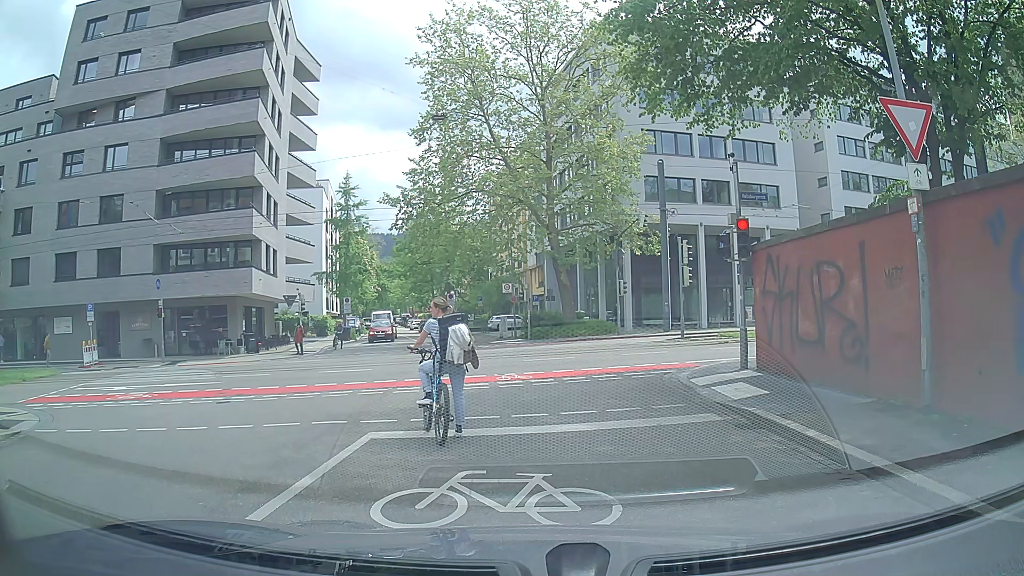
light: Day
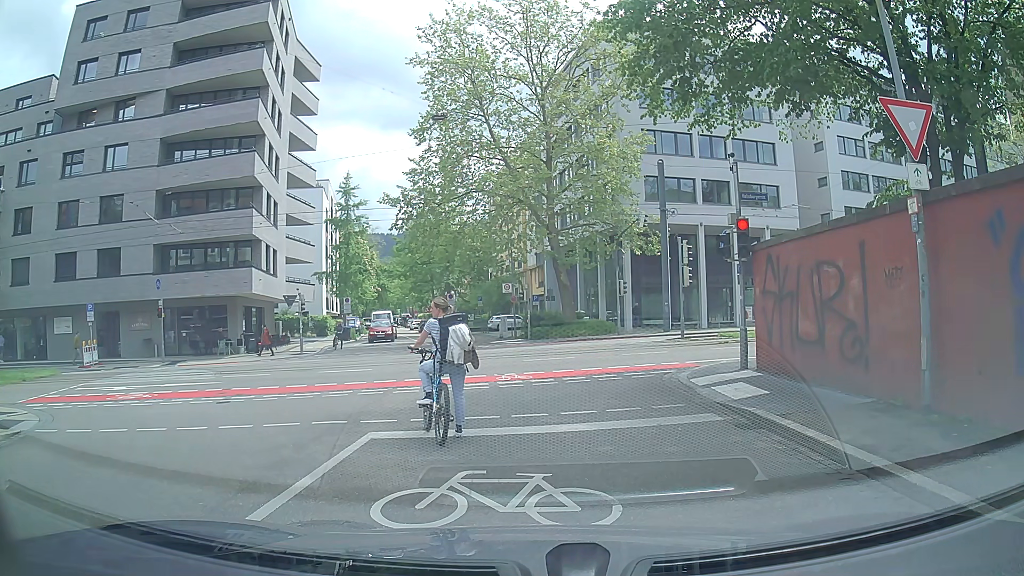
(0.0, 0.0) m; 0°
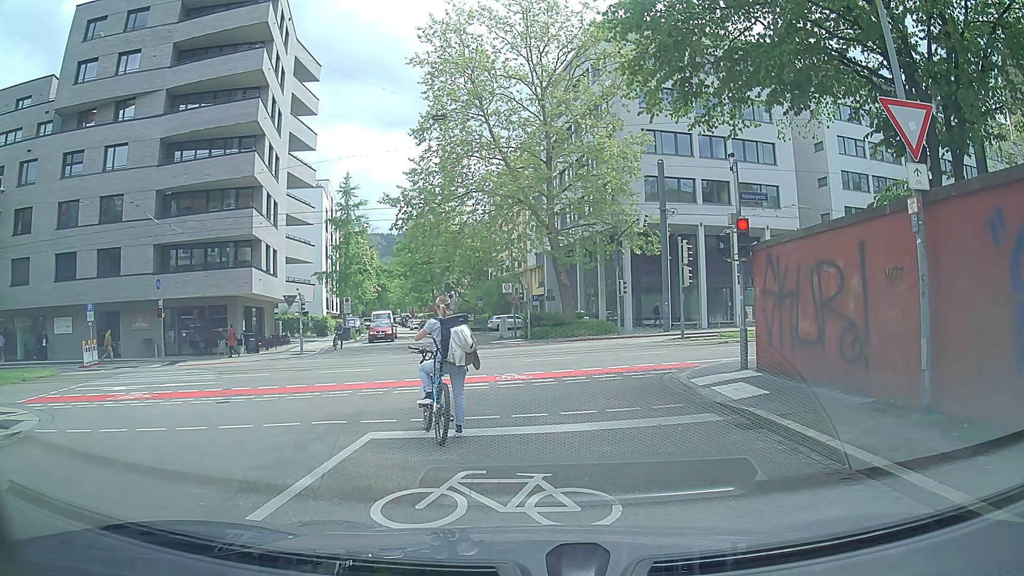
(0.0, 0.0) m; 0°
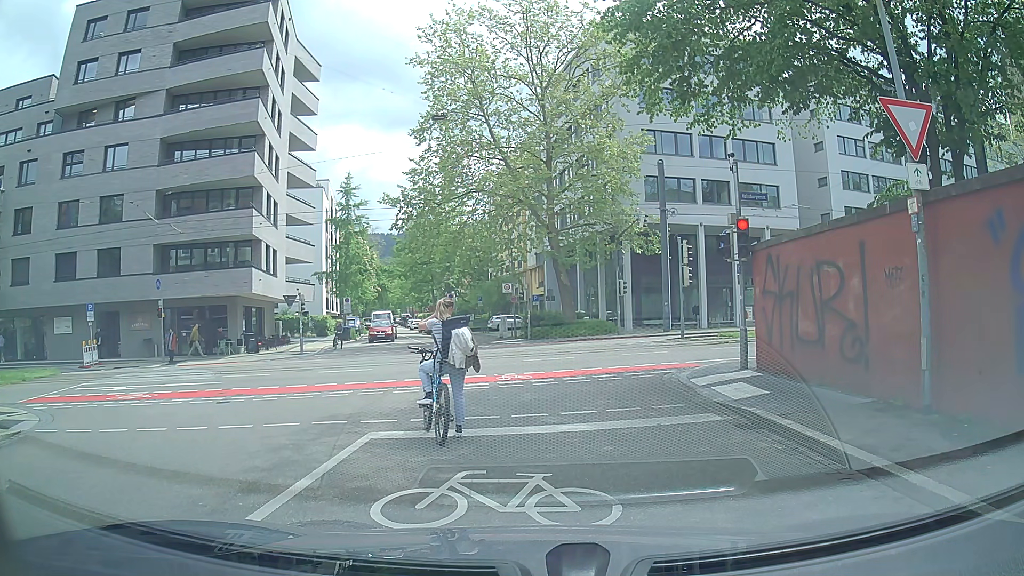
(0.0, 0.0) m; 0°
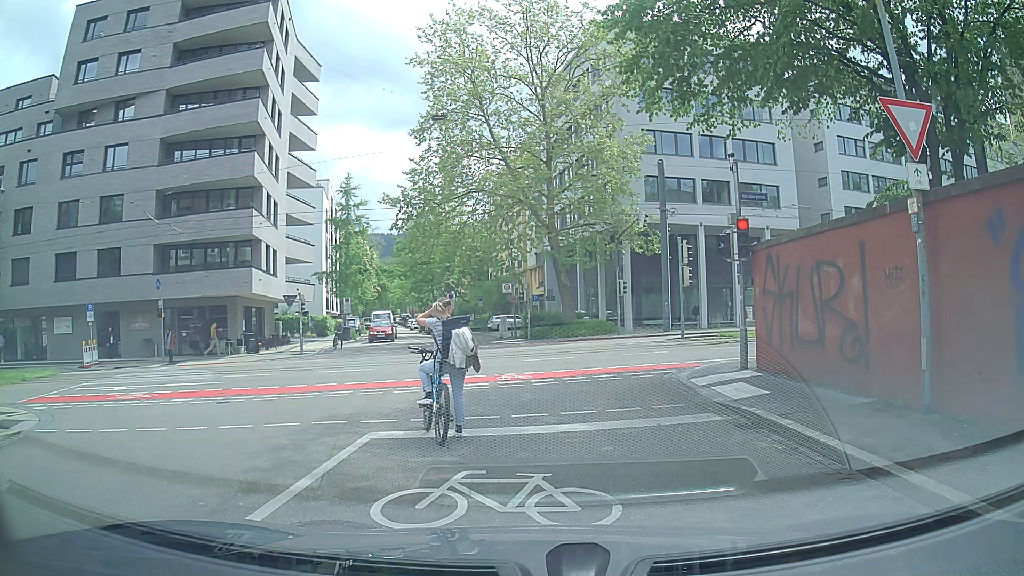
(0.0, 0.0) m; 0°
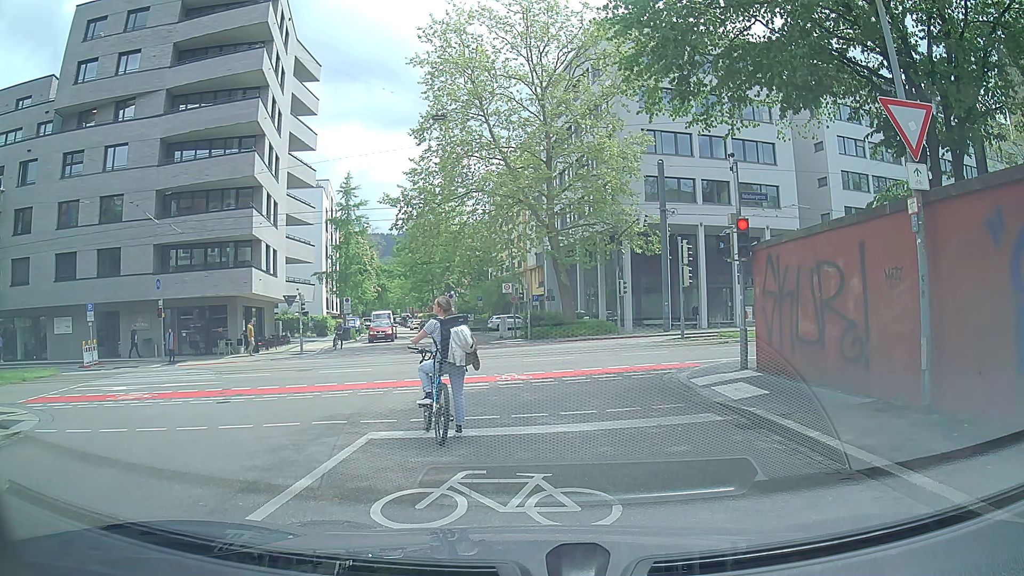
(0.0, 0.0) m; 0°
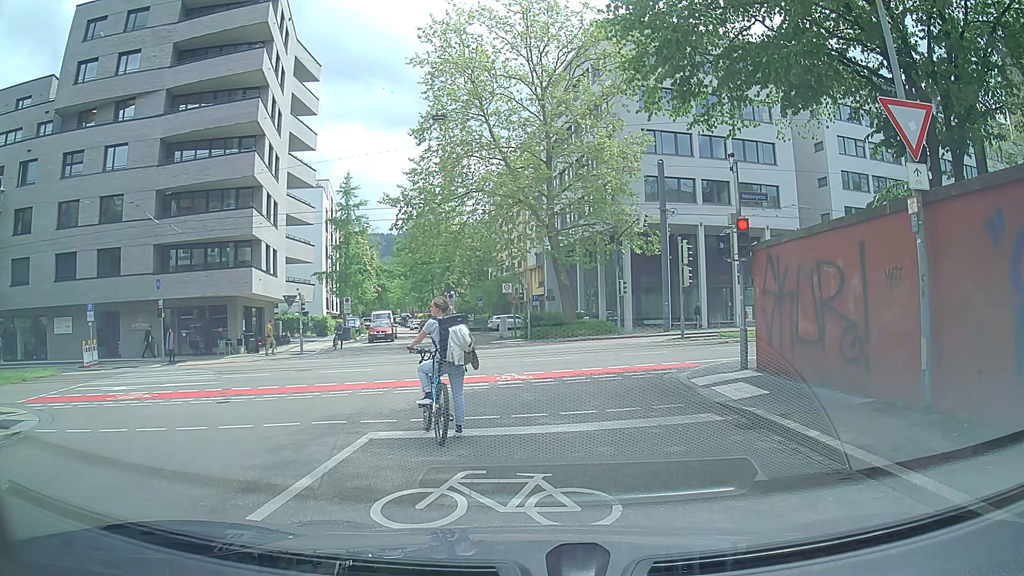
(0.0, 0.0) m; 0°
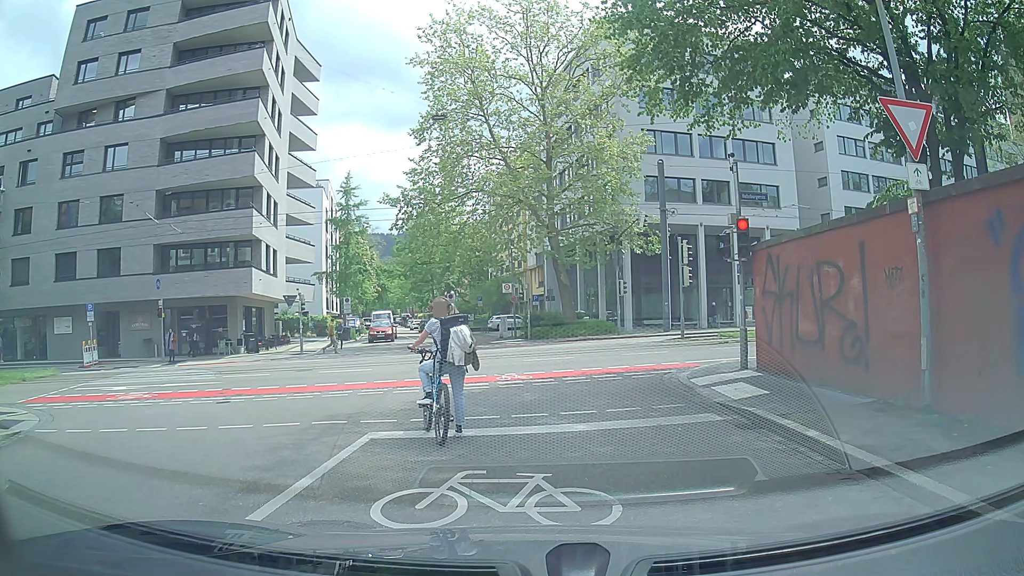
(0.0, 0.0) m; 0°
